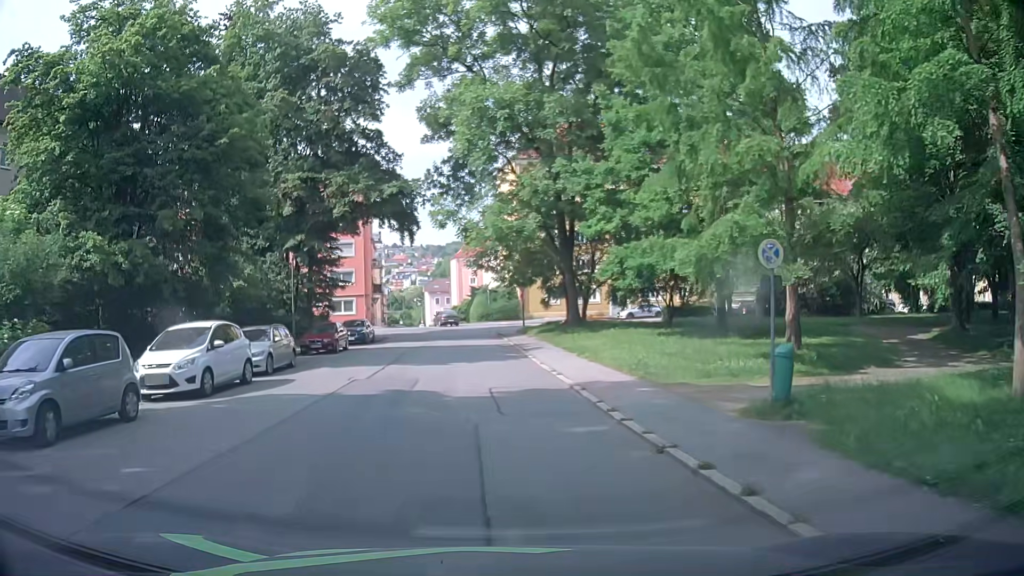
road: residential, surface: asphalt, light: Day
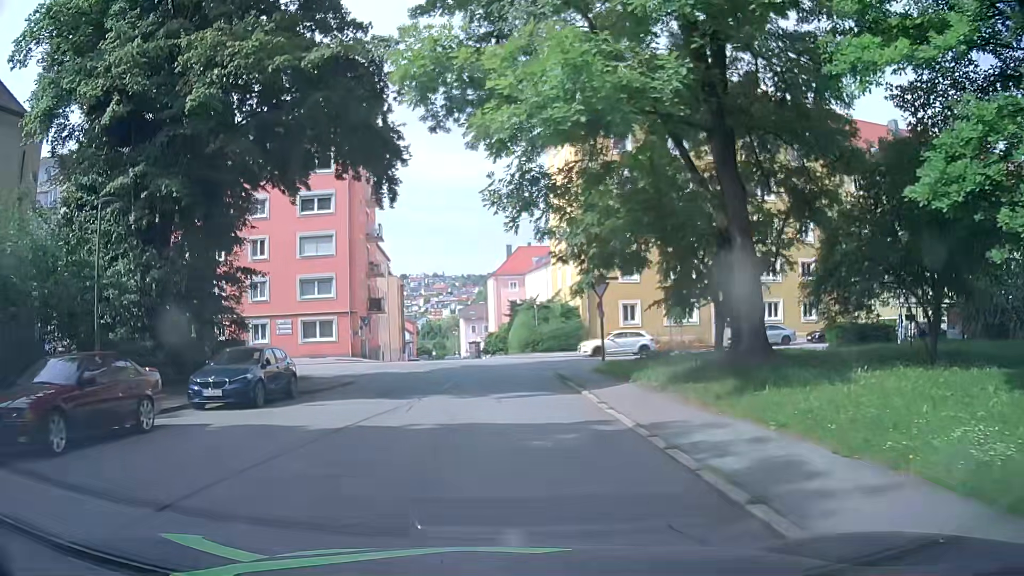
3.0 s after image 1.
(-1.5, +22.0) m; -4°
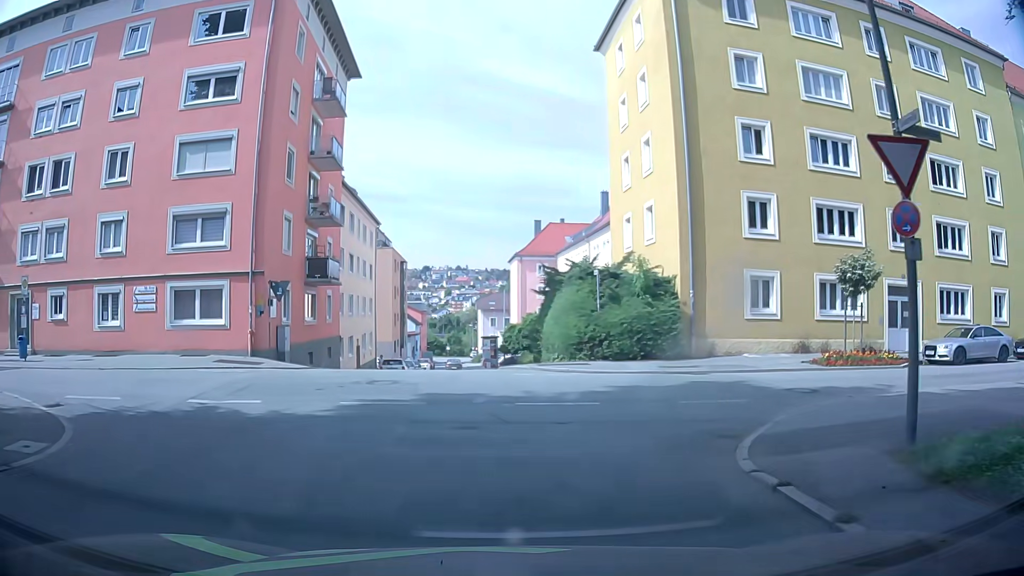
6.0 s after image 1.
(-0.9, +20.2) m; -3°
